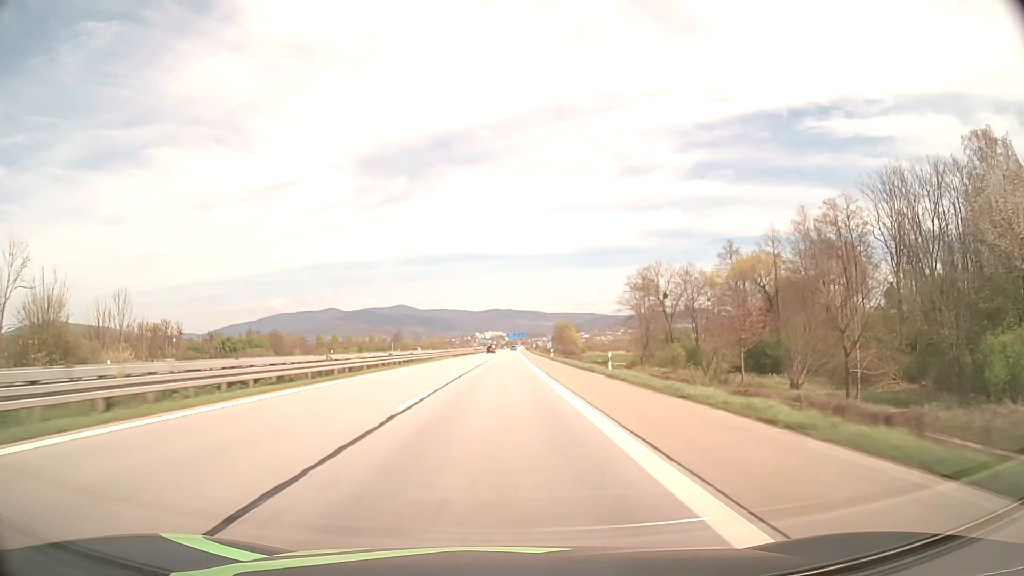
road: motorway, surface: asphalt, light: Day
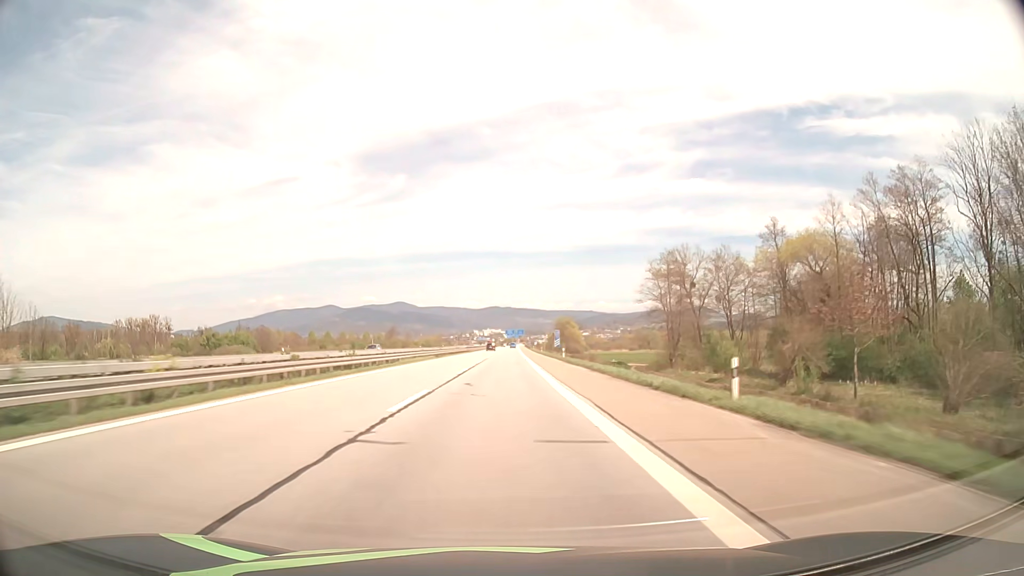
(0.0, +19.0) m; 0°
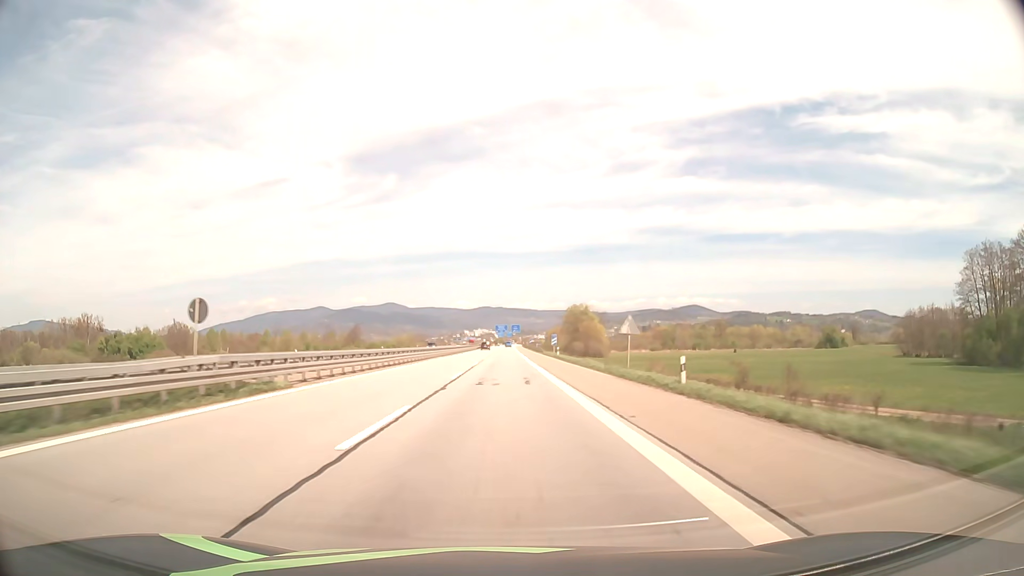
(+0.5, +95.1) m; +1°
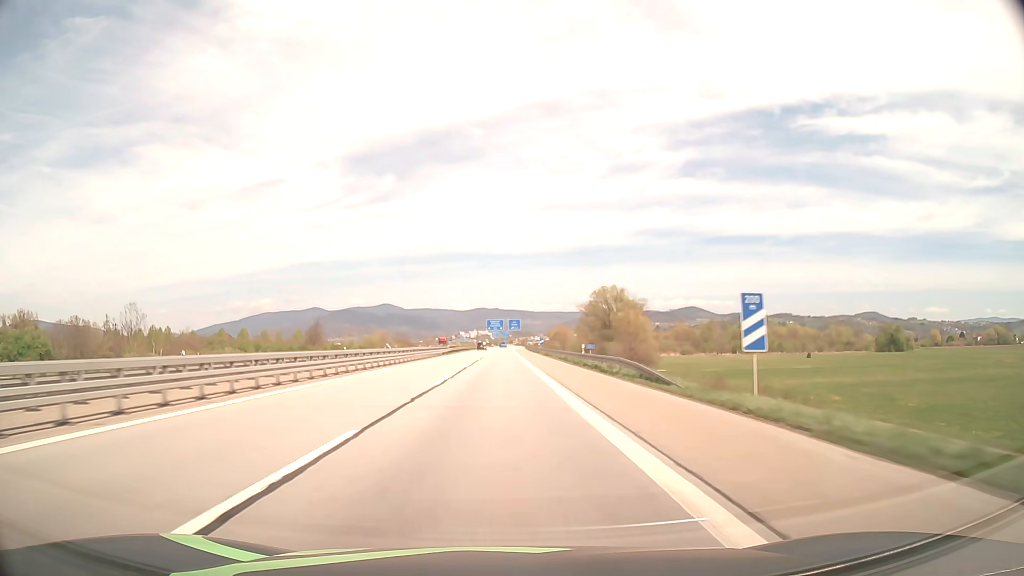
(+0.3, +76.2) m; 0°
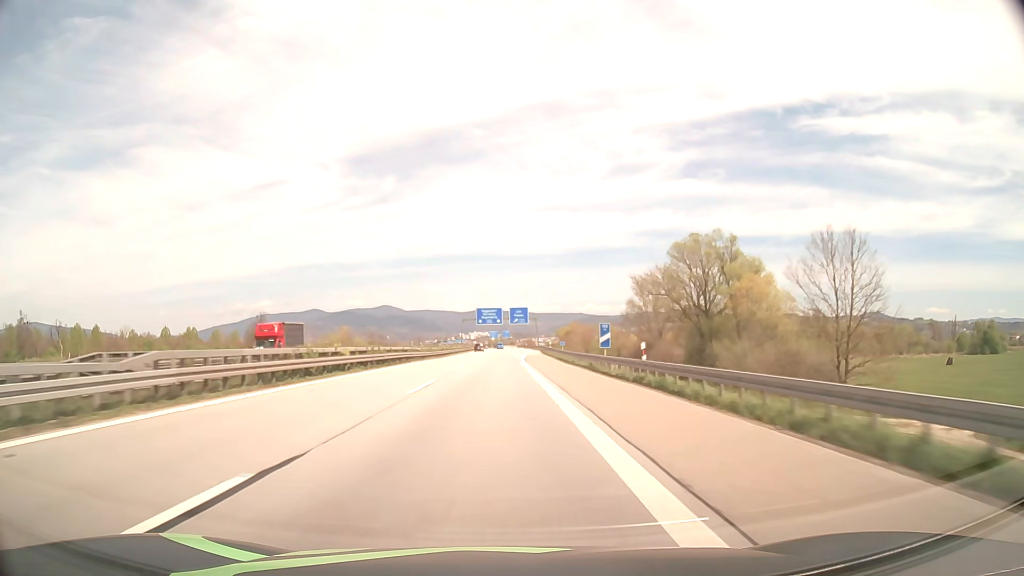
(+0.2, +76.1) m; 0°
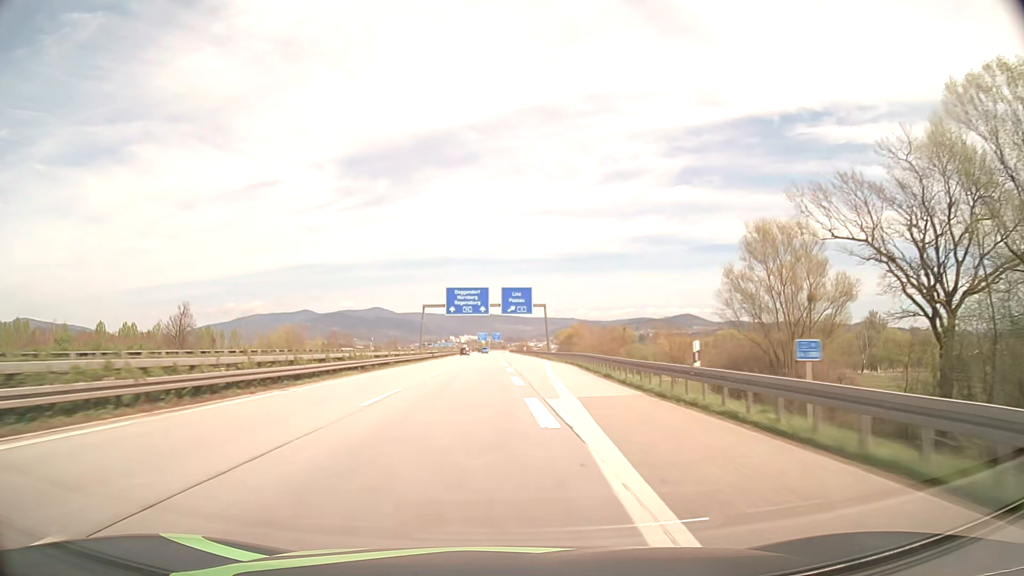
(+0.2, +56.8) m; +1°
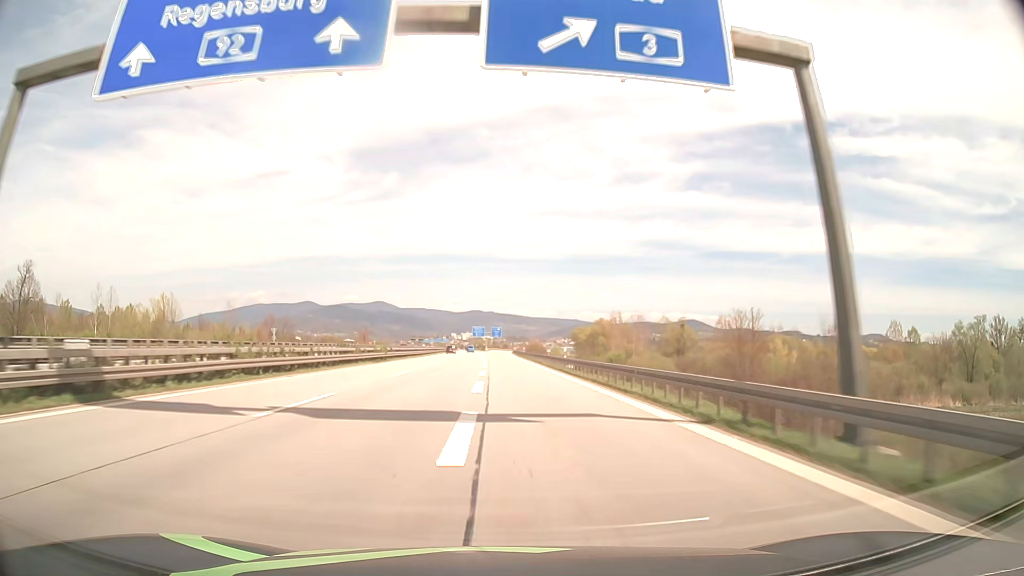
(-0.1, +75.3) m; 0°
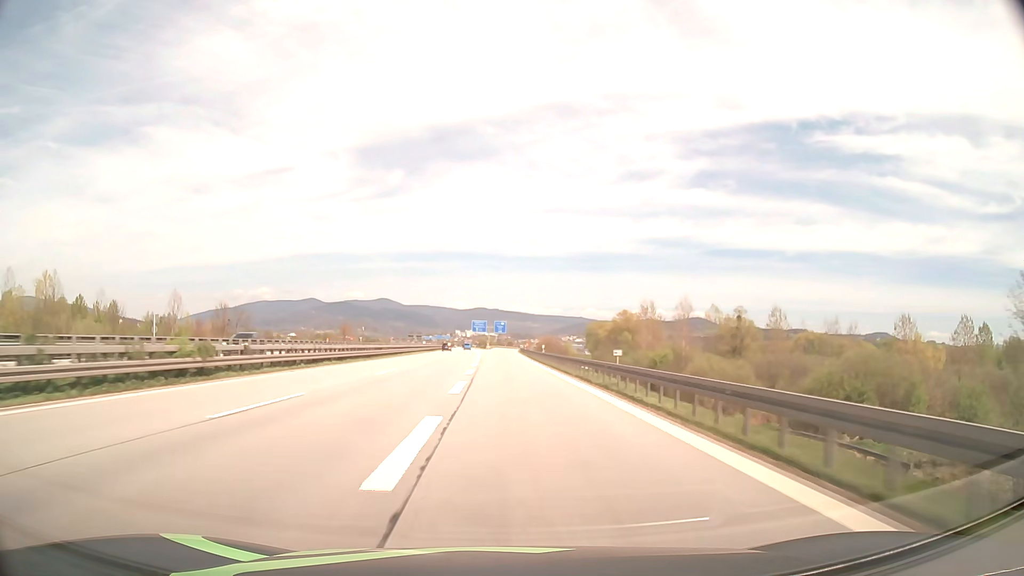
(-0.2, +37.5) m; 0°
(0, +10) (0, +20) (0, +30) (0, +40) (0, +50) (0, +60) (0, +70) (0, +80) (0, +90) (0, +100) m
